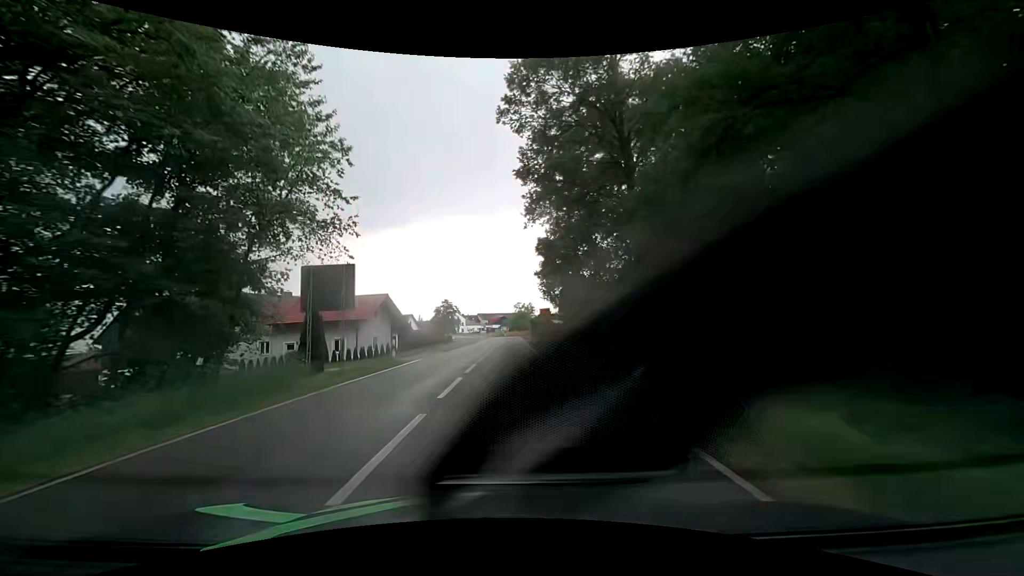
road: secondary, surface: asphalt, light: Day
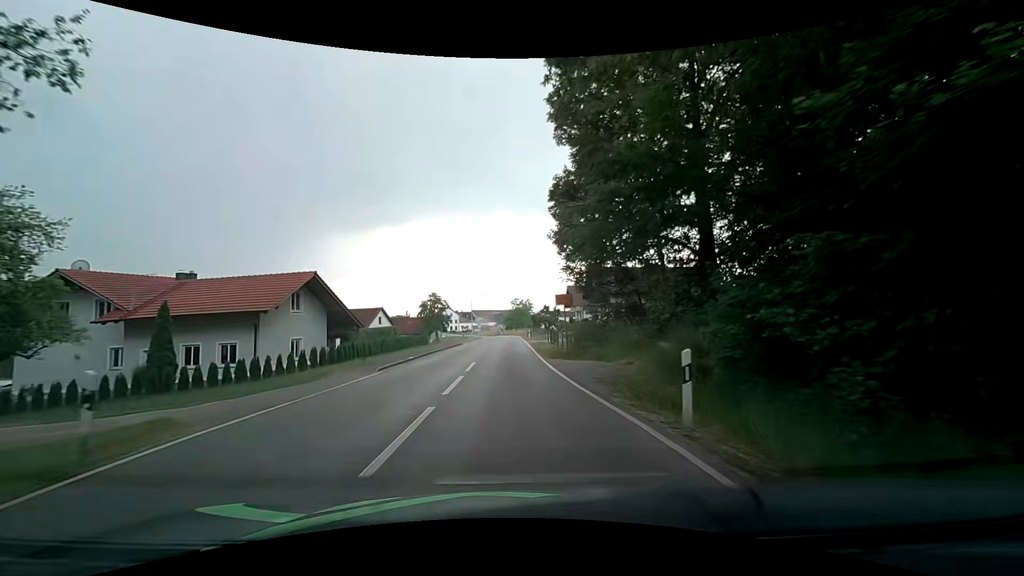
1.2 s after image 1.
(+0.2, +16.3) m; 0°
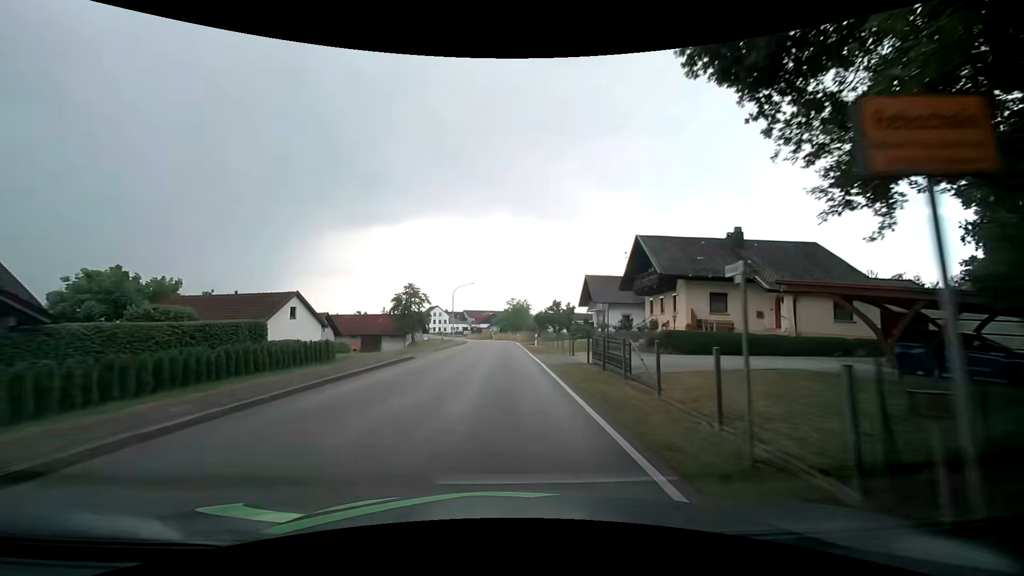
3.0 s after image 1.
(+0.2, +23.3) m; +1°
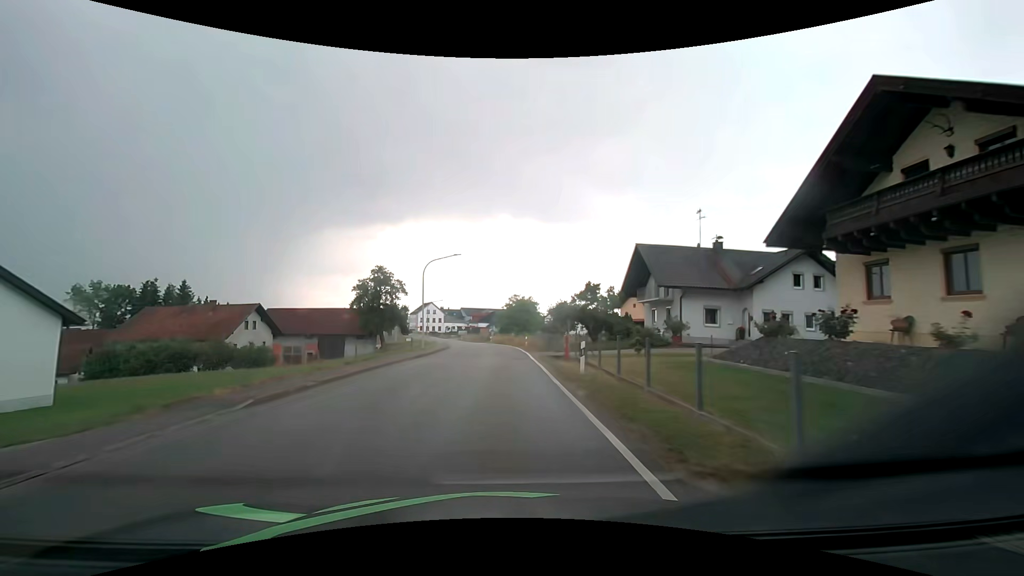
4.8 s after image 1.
(+0.1, +23.7) m; 0°
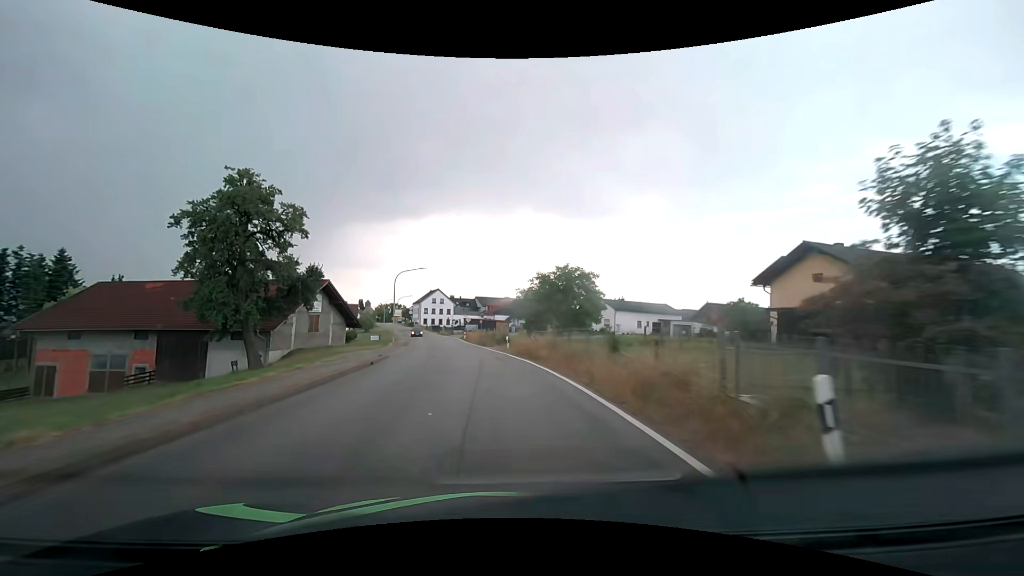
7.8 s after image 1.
(-0.7, +40.2) m; -2°
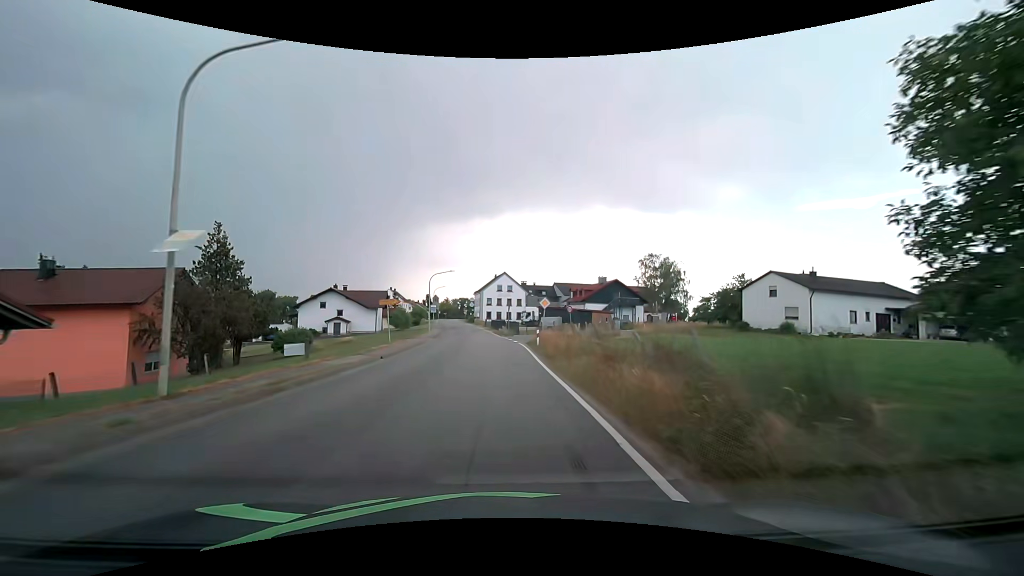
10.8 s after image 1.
(-2.8, +39.8) m; -9°
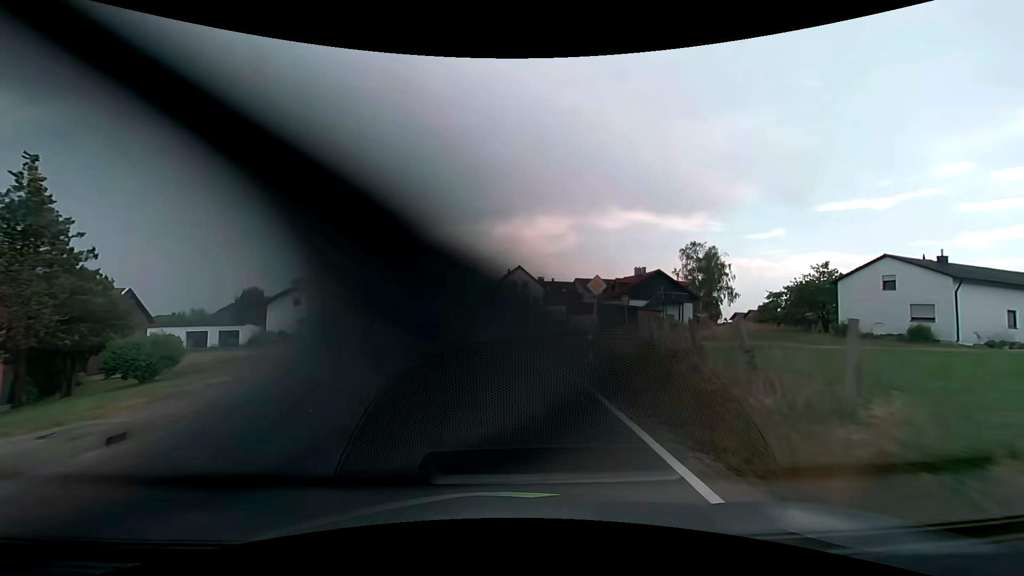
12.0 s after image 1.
(-0.1, +15.1) m; -1°
